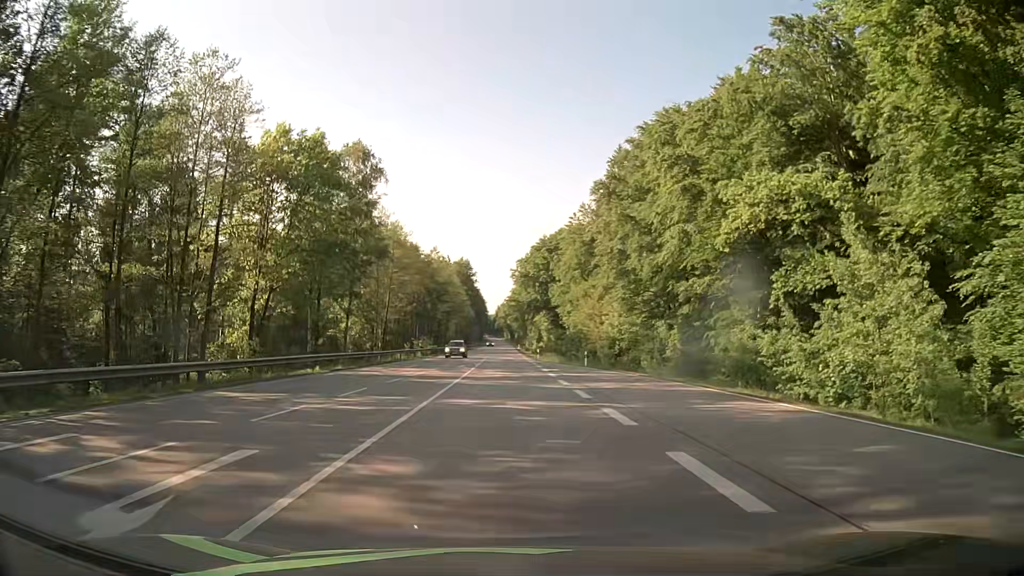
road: secondary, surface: asphalt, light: Day
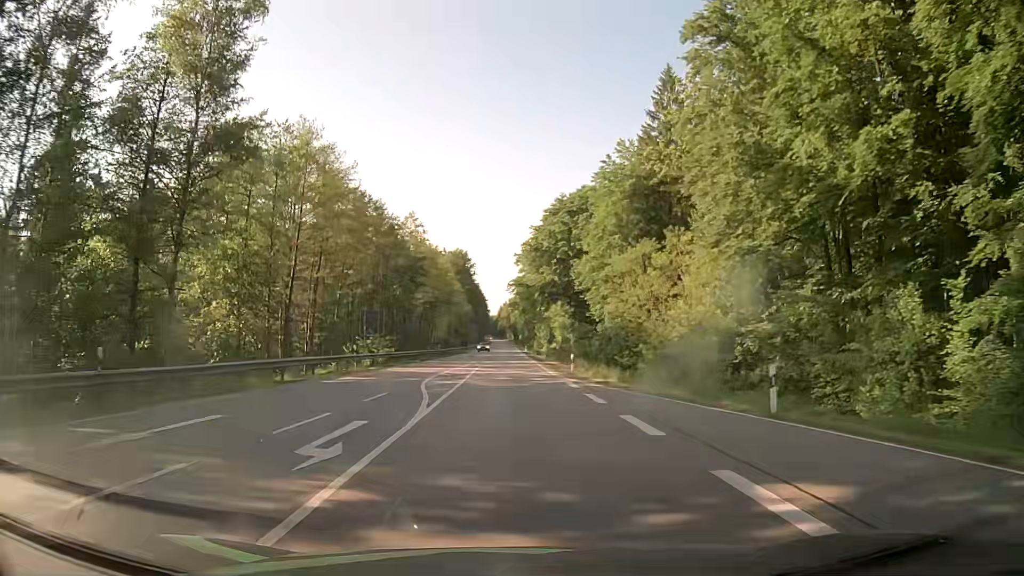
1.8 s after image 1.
(0.0, +31.5) m; 0°
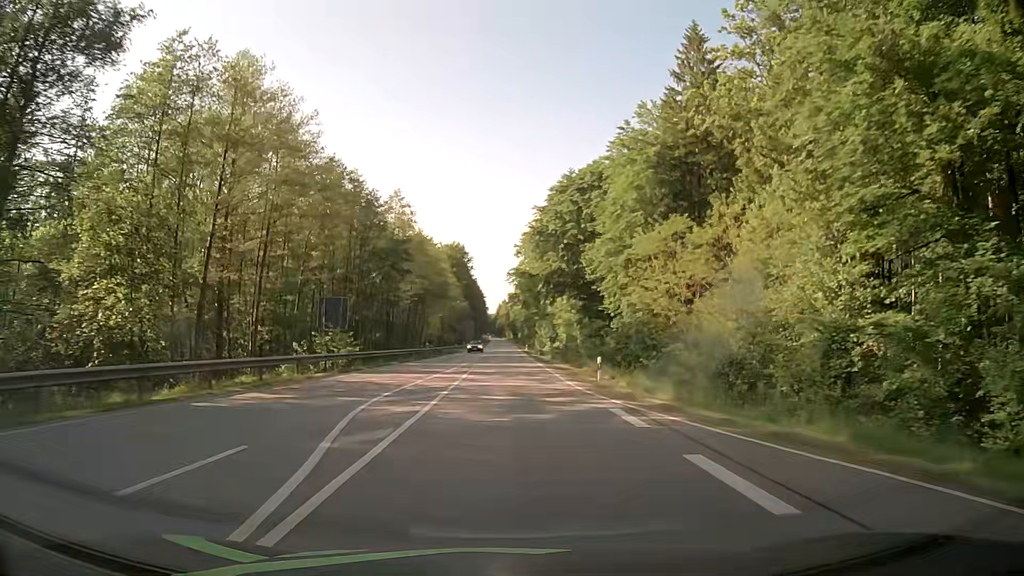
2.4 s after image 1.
(0.0, +10.8) m; +1°
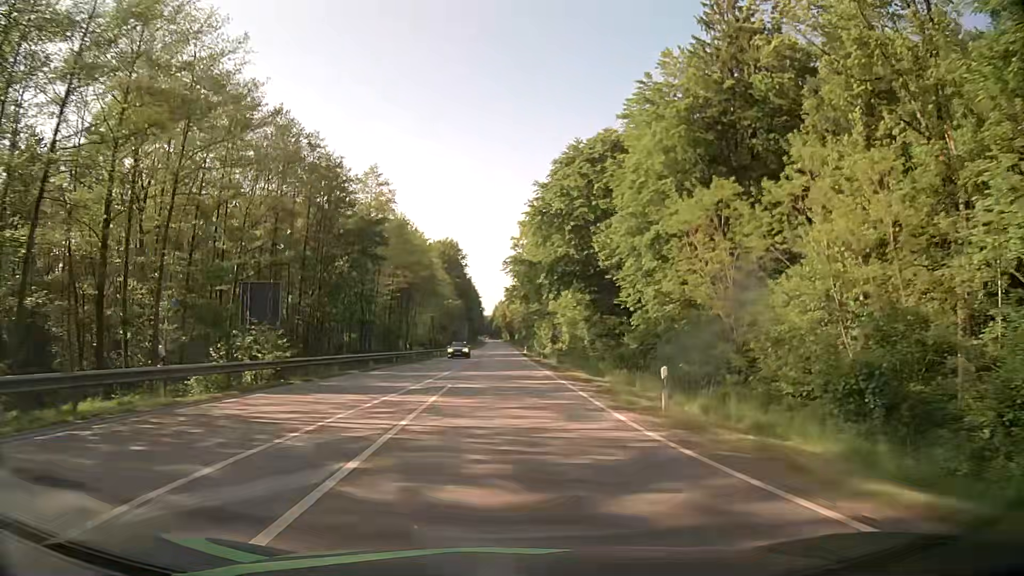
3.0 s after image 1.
(0.0, +11.0) m; +1°
(0, +10) (0, +20) (0, +30) (0, +40) (0, +50) (-1, +60) (-1, +70) (-1, +80) (-1, +90) (-1, +100) m
